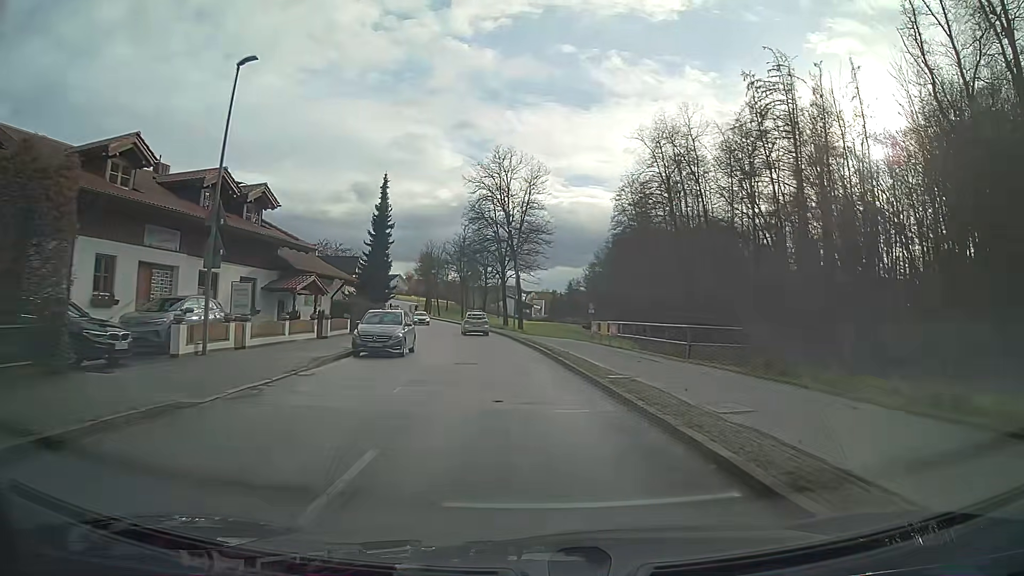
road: unclassified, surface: asphalt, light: Day
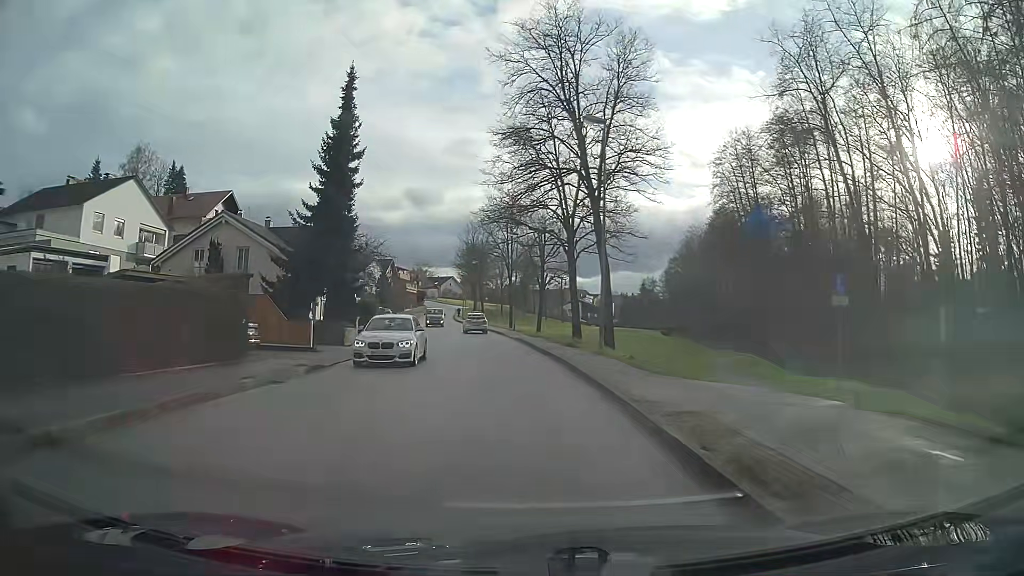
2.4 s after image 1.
(-1.3, +30.0) m; -5°
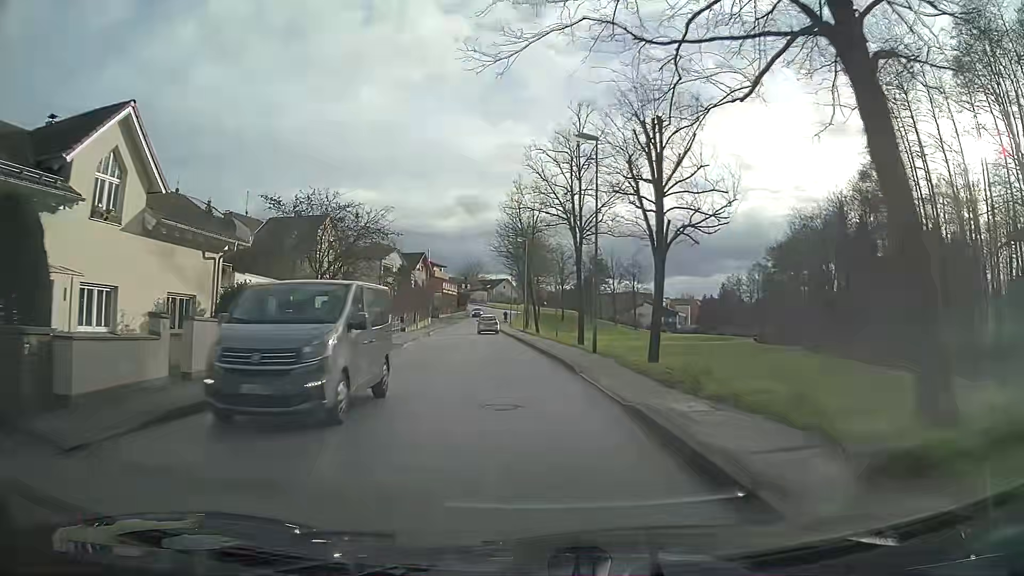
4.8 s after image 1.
(-1.5, +30.3) m; -6°
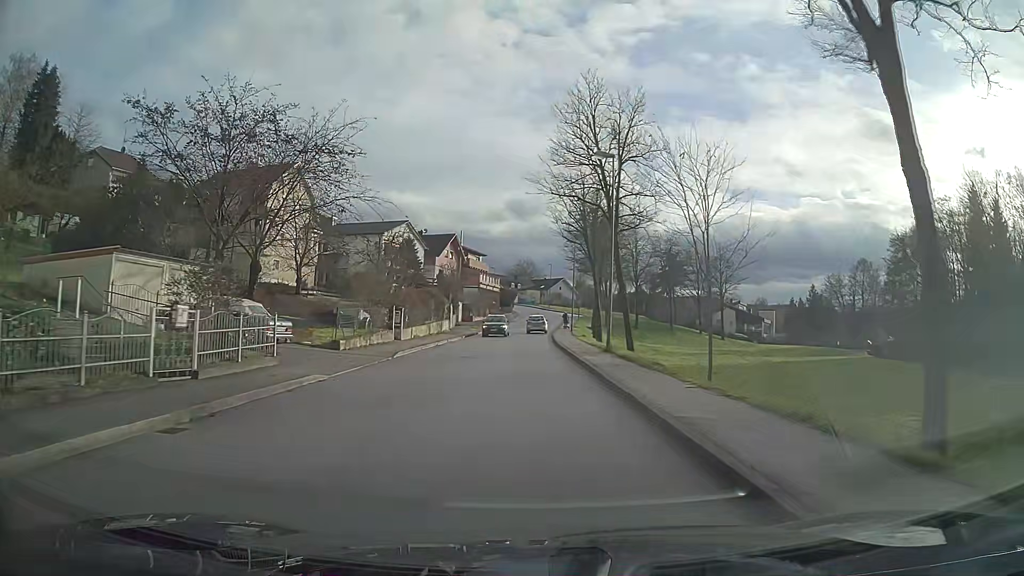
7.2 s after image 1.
(-1.3, +30.2) m; -4°
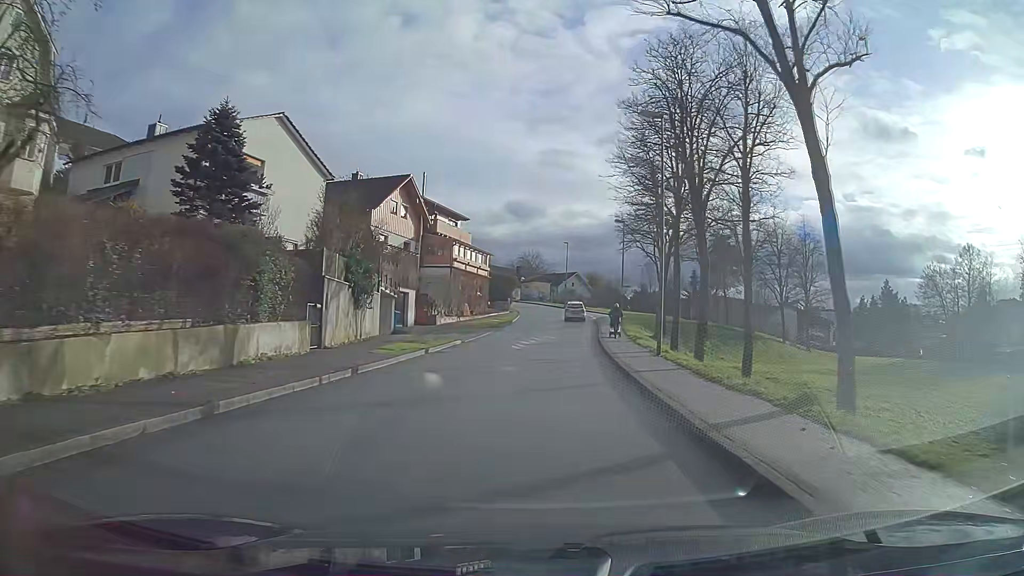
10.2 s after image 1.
(-0.2, +37.4) m; 0°
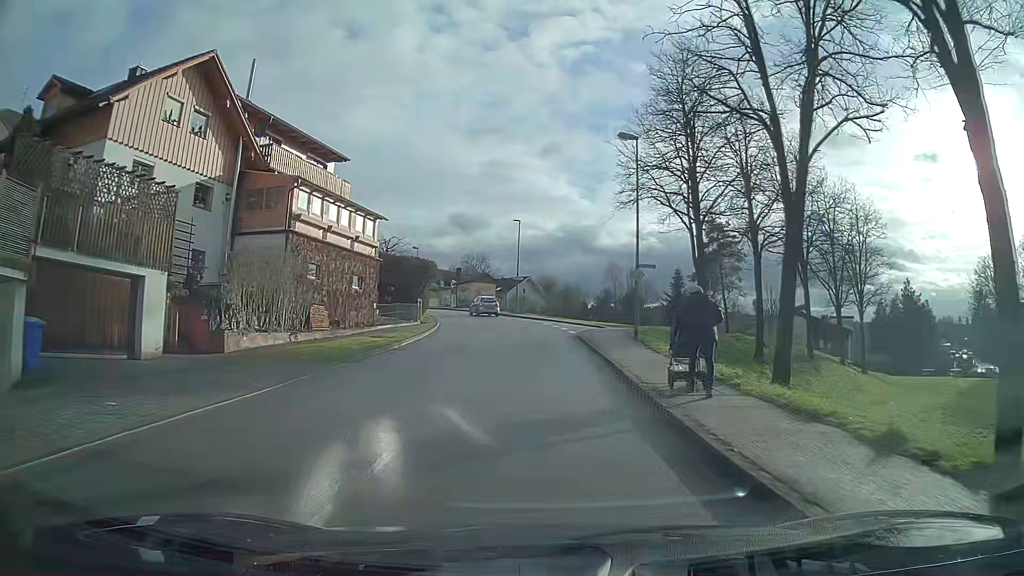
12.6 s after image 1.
(+1.1, +27.5) m; +4°
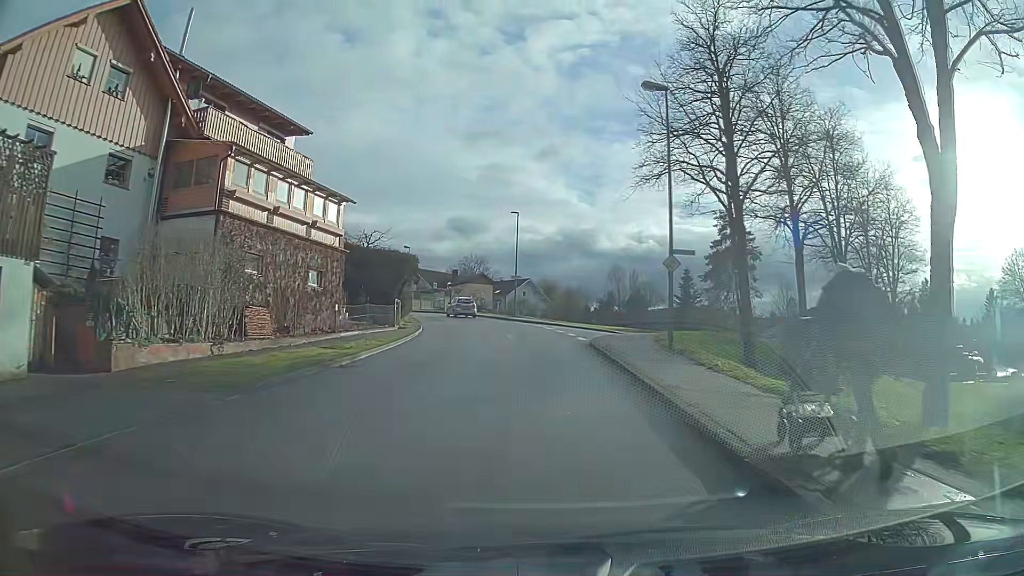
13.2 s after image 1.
(0.0, +6.3) m; 0°
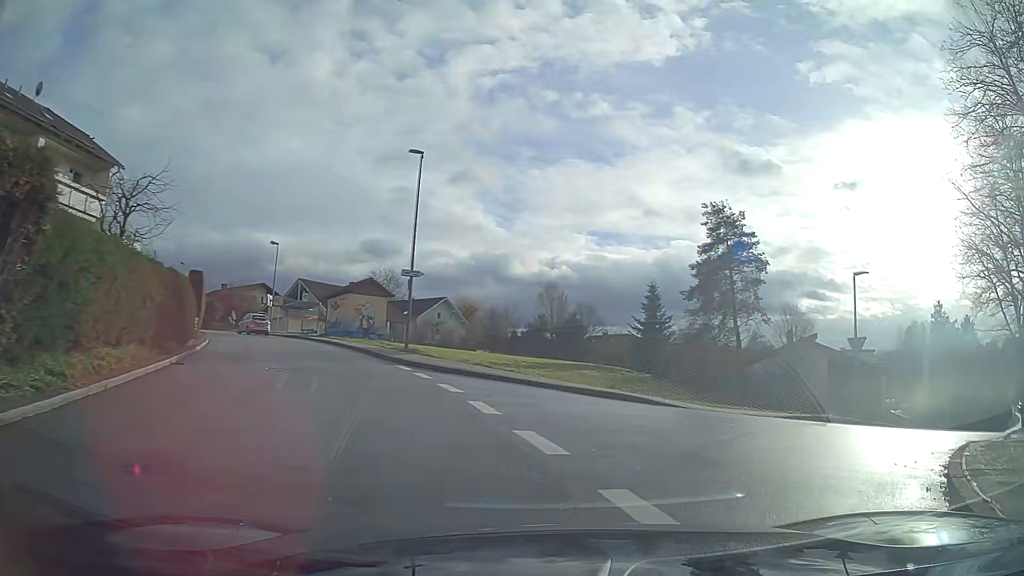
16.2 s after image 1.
(+0.6, +24.5) m; +11°
